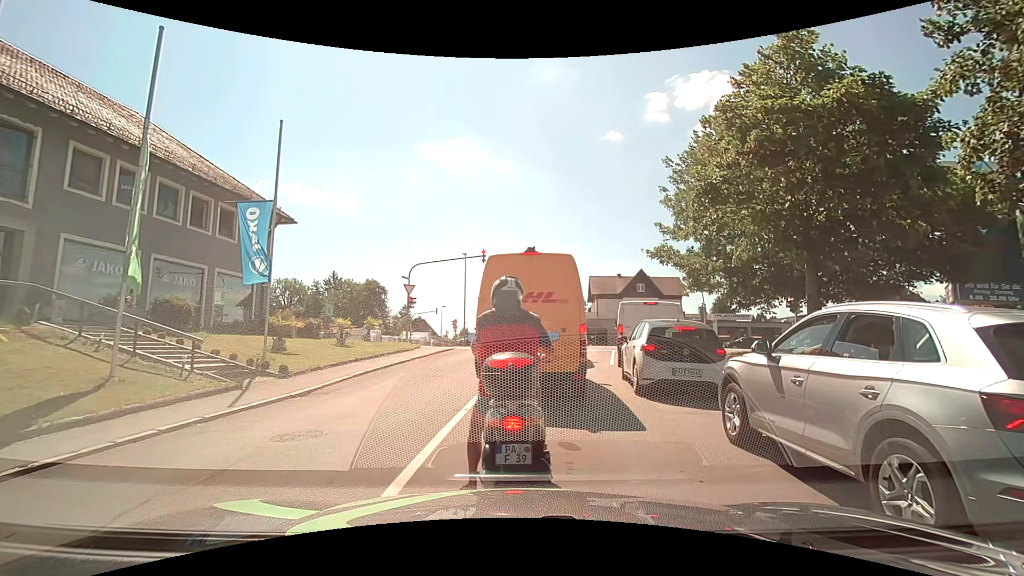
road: residential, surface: asphalt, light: Day
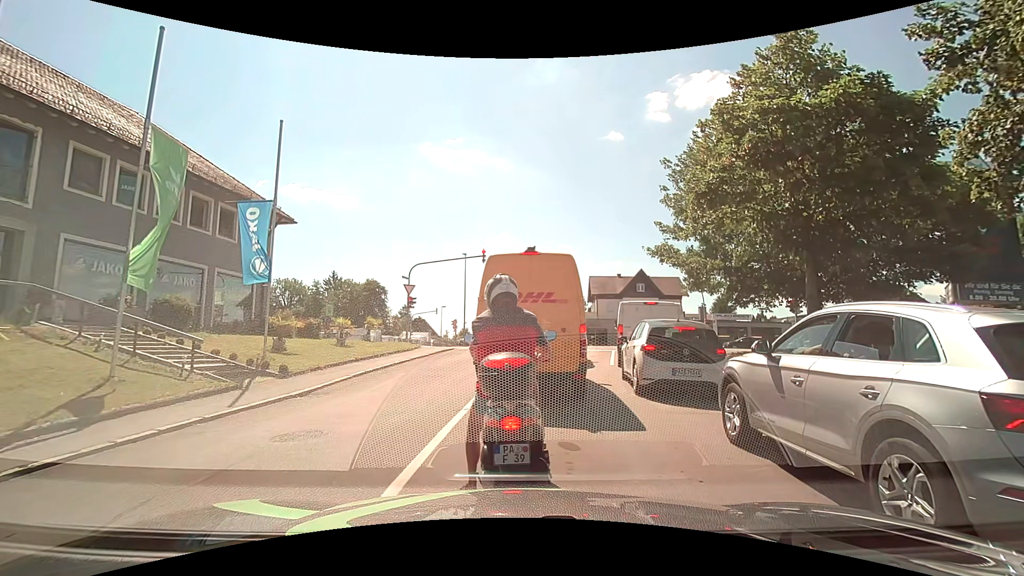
(0.0, 0.0) m; 0°
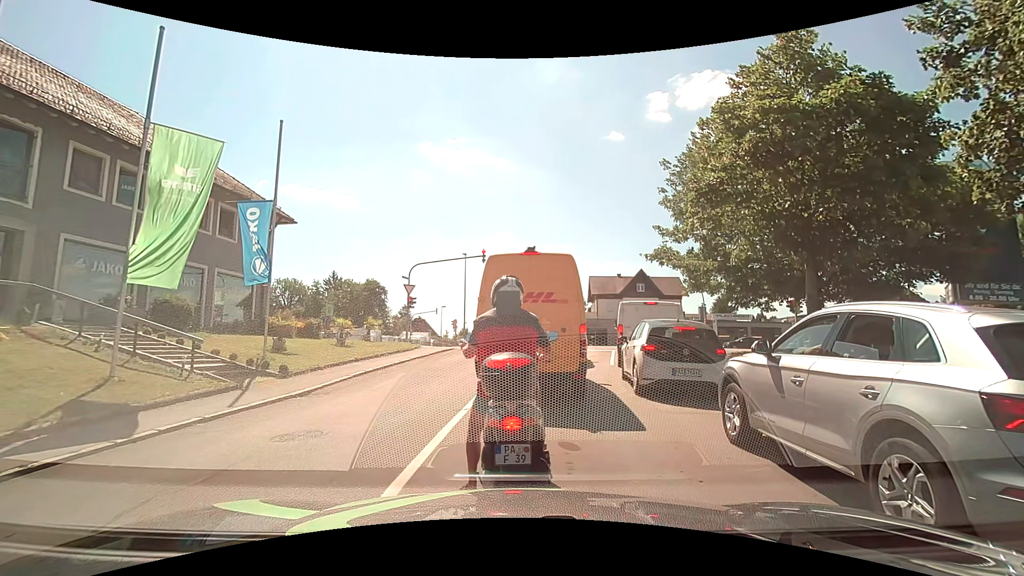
(0.0, 0.0) m; 0°
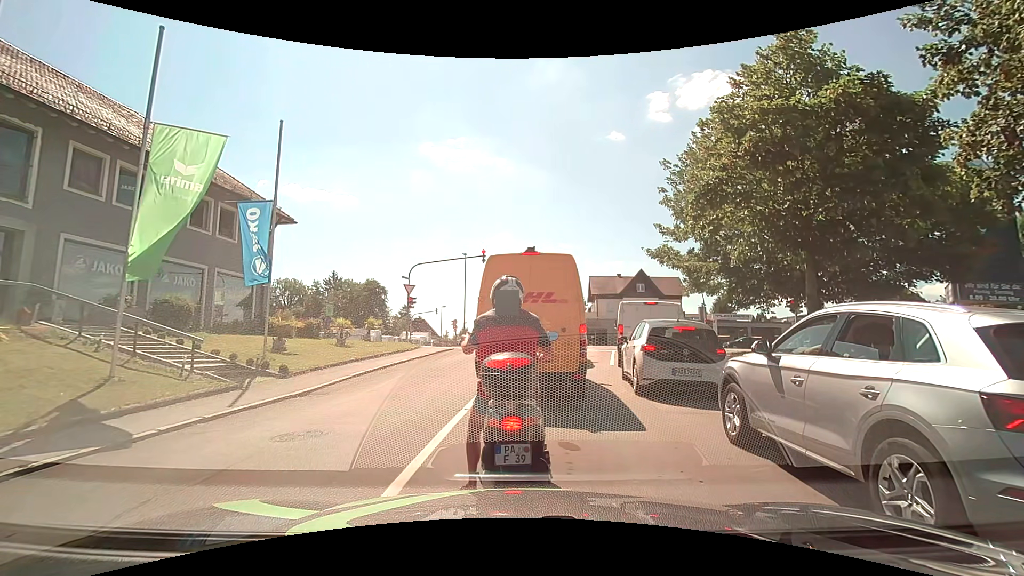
(0.0, 0.0) m; 0°
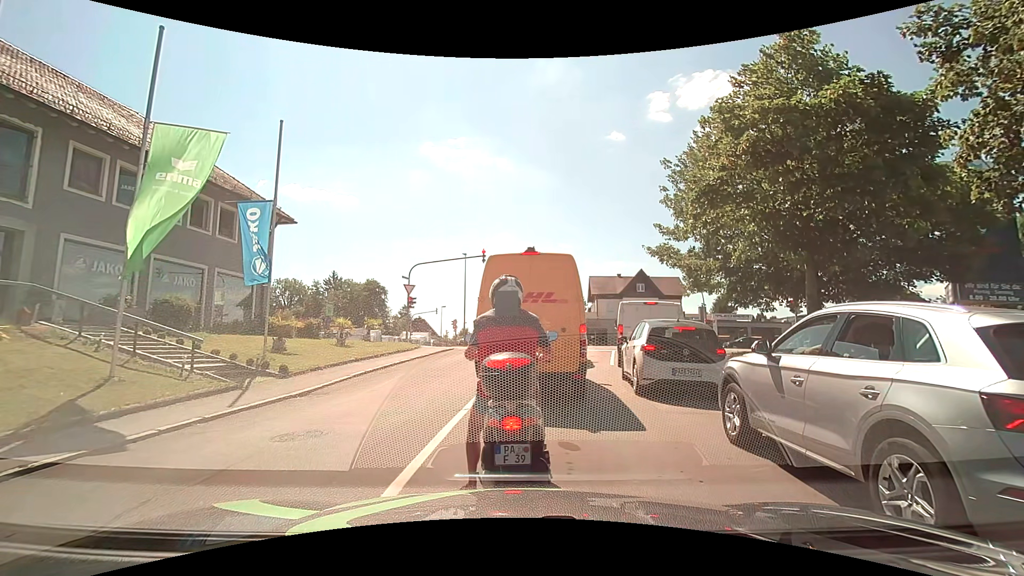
(0.0, 0.0) m; 0°
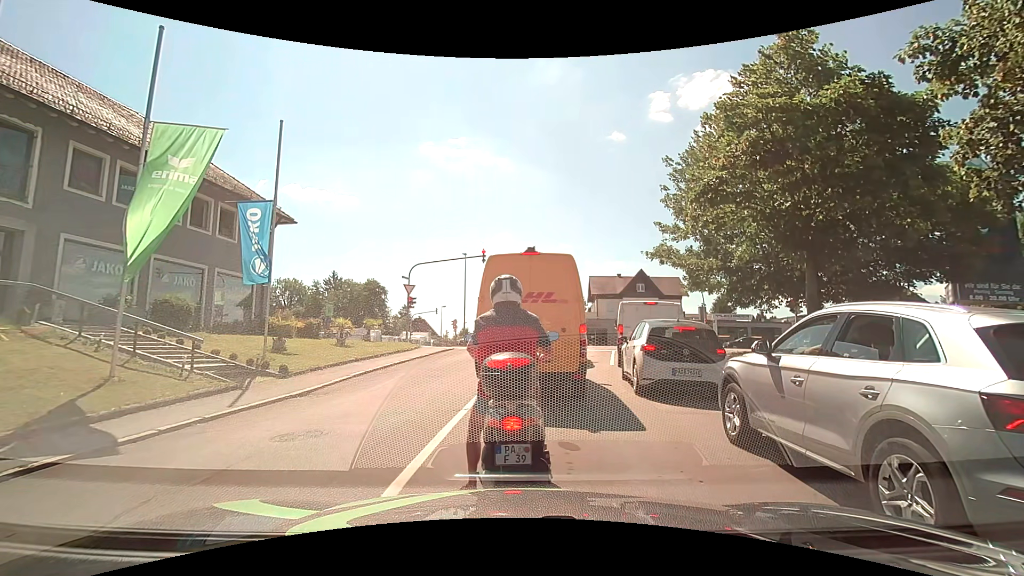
(0.0, 0.0) m; 0°
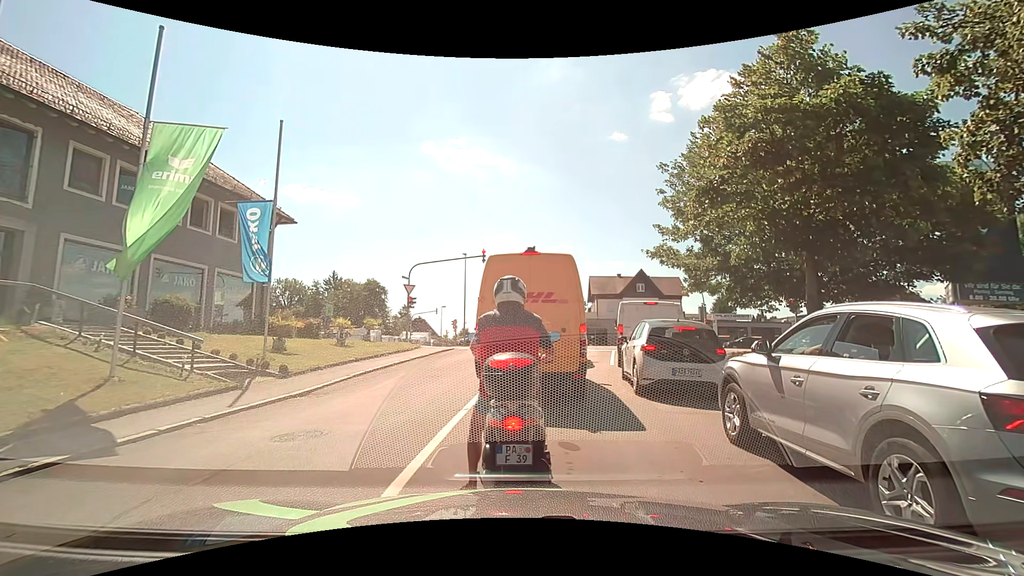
(0.0, 0.0) m; 0°
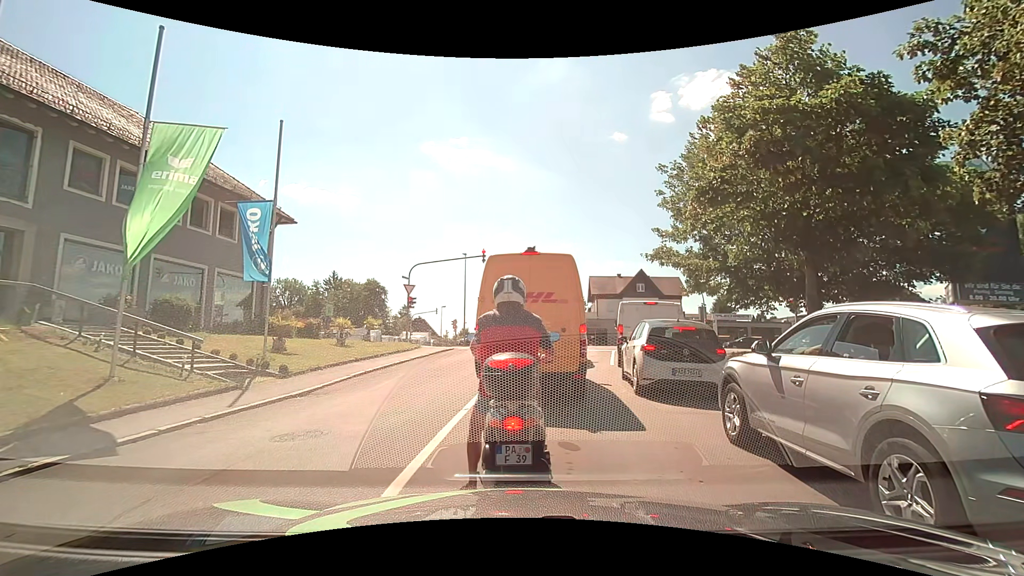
(0.0, 0.0) m; 0°
(0, +10) (+2, +20) (+3, +30) (+2, +40) (-5, +47) (-14, +50) (-24, +51) (-34, +52) (-44, +54) (-54, +55) m
